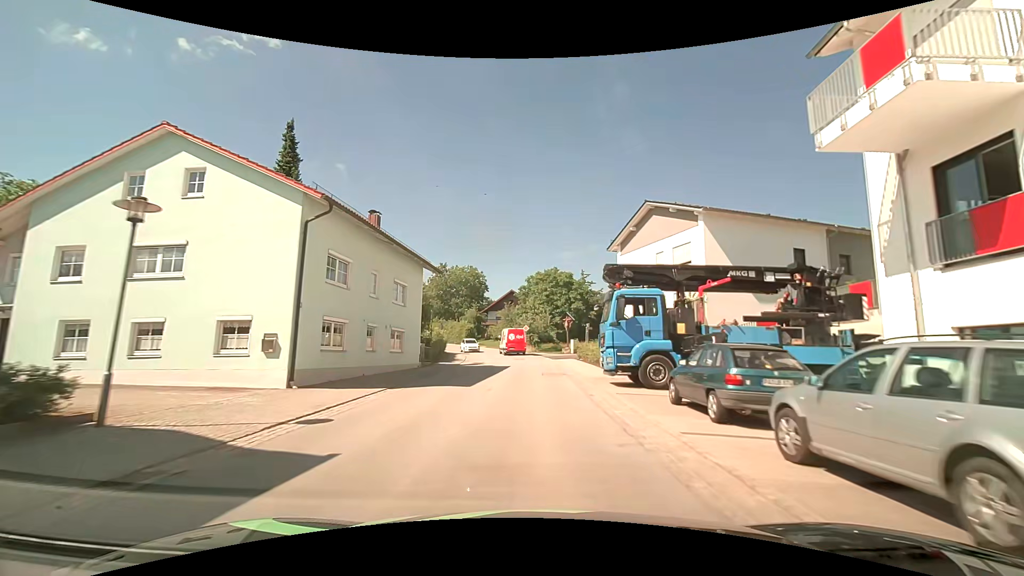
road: secondary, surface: asphalt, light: Day
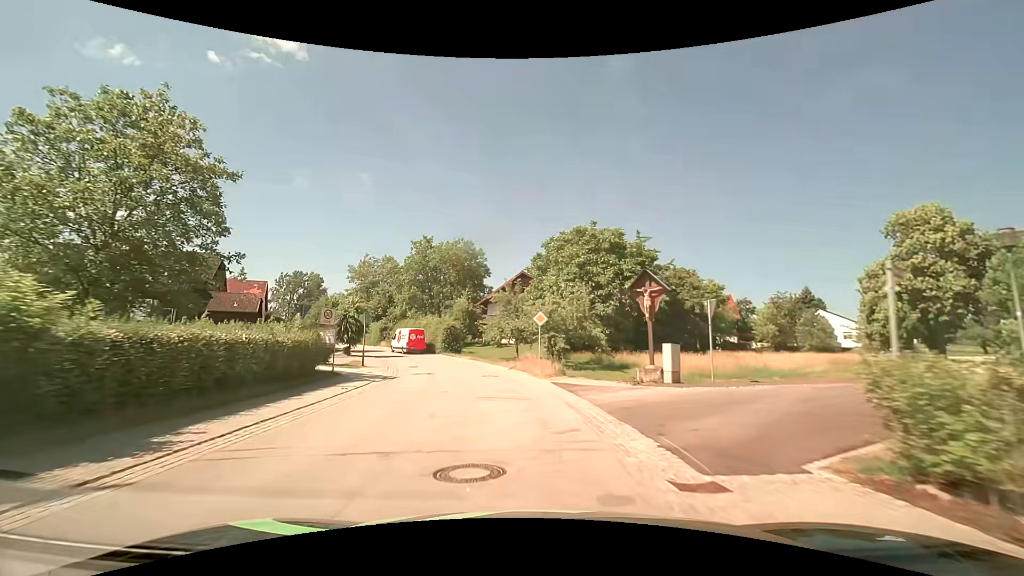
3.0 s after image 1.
(+0.1, +32.5) m; -3°
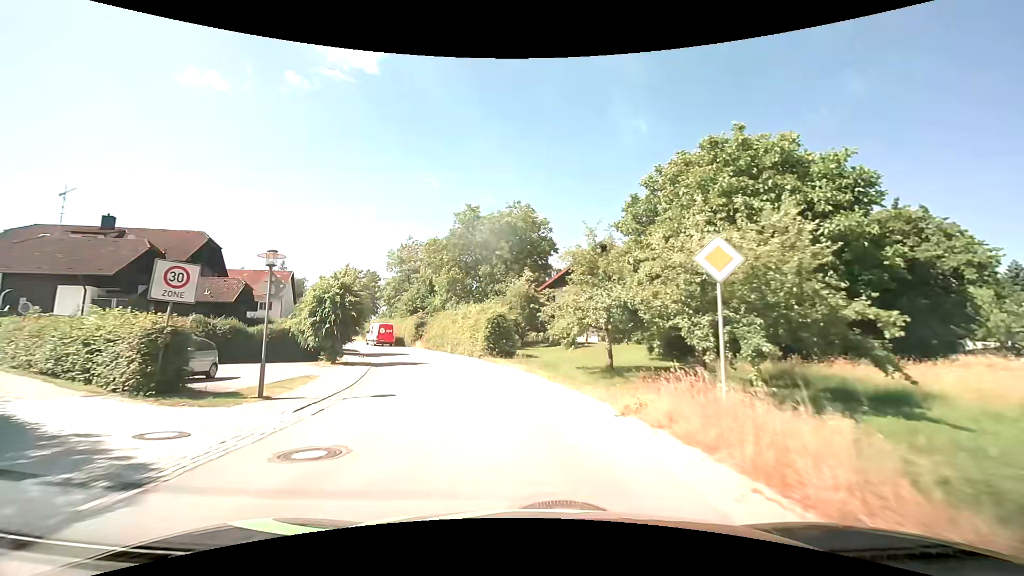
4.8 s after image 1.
(-1.0, +18.2) m; -7°
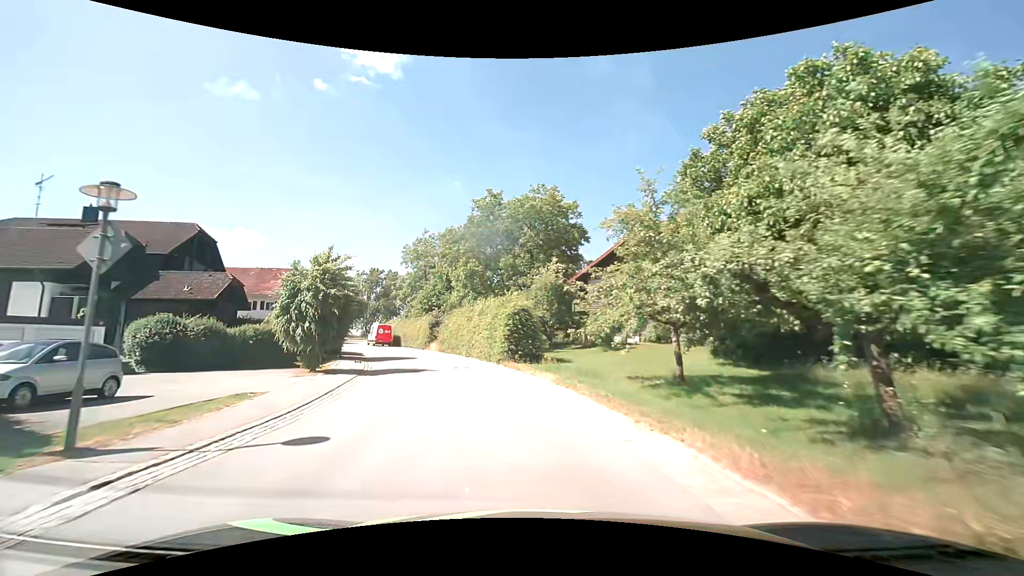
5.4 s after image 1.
(-0.1, +6.3) m; -3°
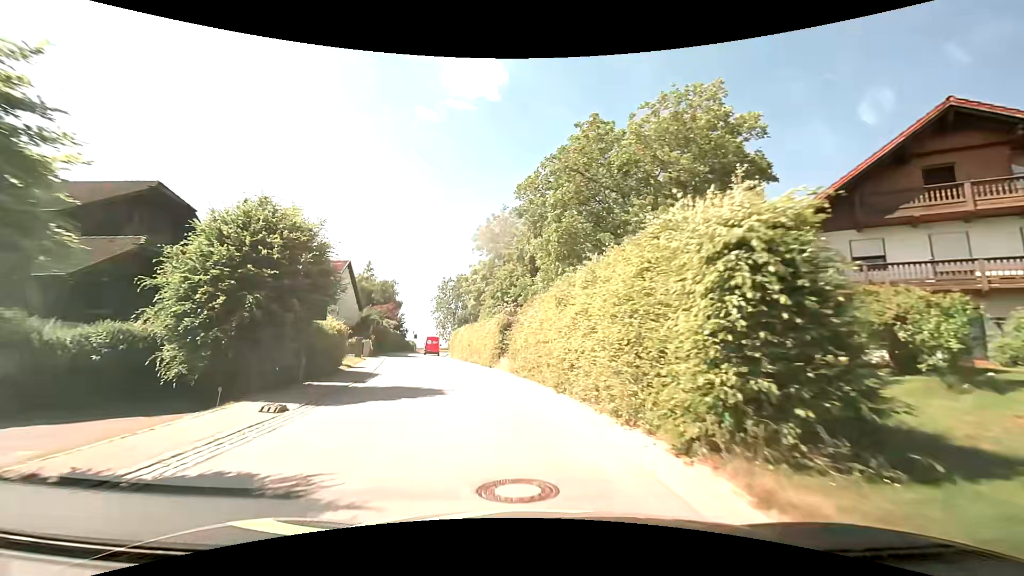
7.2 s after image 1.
(-1.9, +19.2) m; -11°
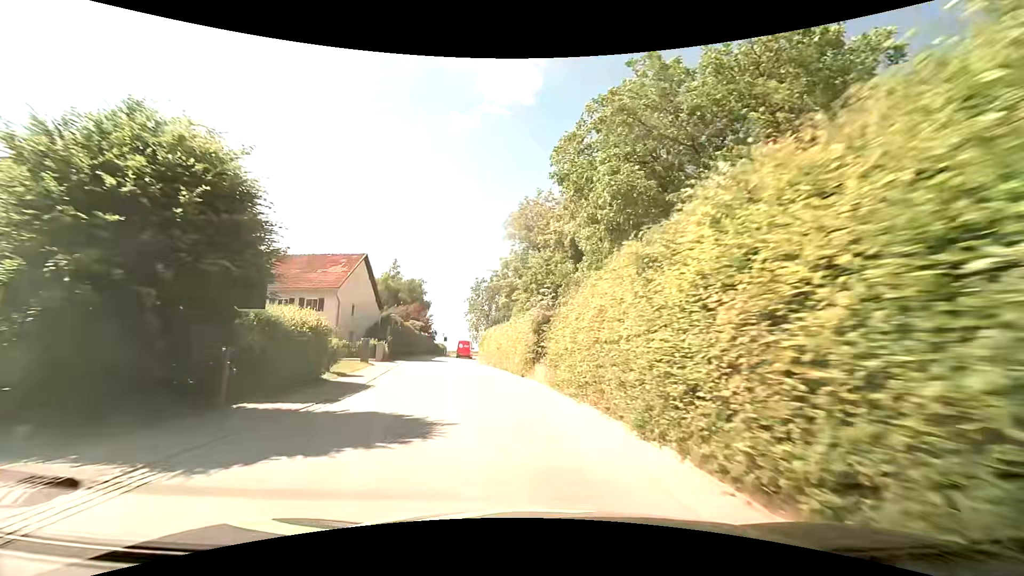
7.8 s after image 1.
(-0.3, +6.6) m; -4°
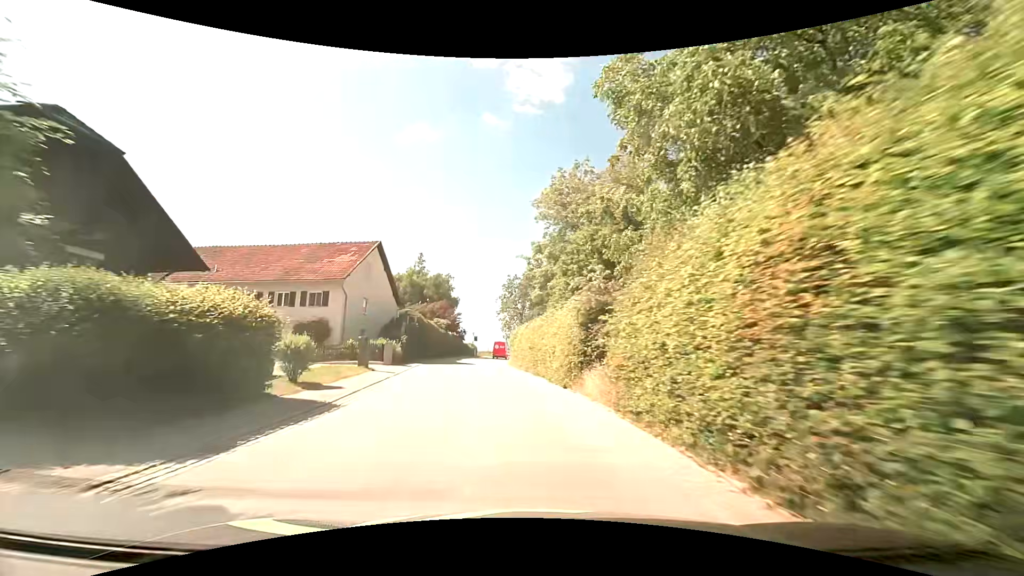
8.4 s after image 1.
(-0.3, +6.6) m; -4°
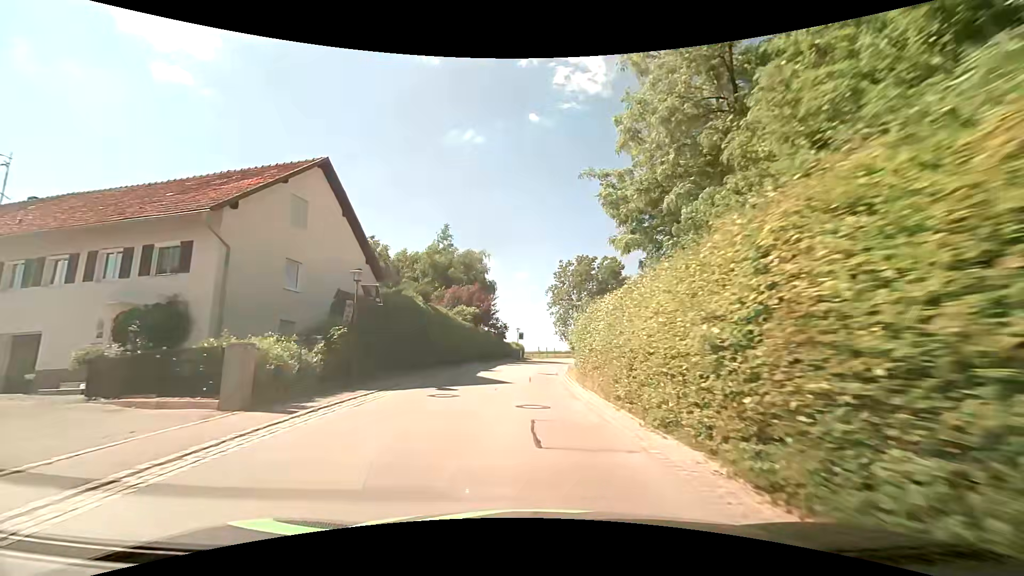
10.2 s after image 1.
(-1.2, +20.0) m; -6°
(0, +10) (0, +20) (0, +30) (+1, +40) (+2, +50) (+3, +60) (+5, +70) (+8, +79) (+12, +88) (+17, +97) m
